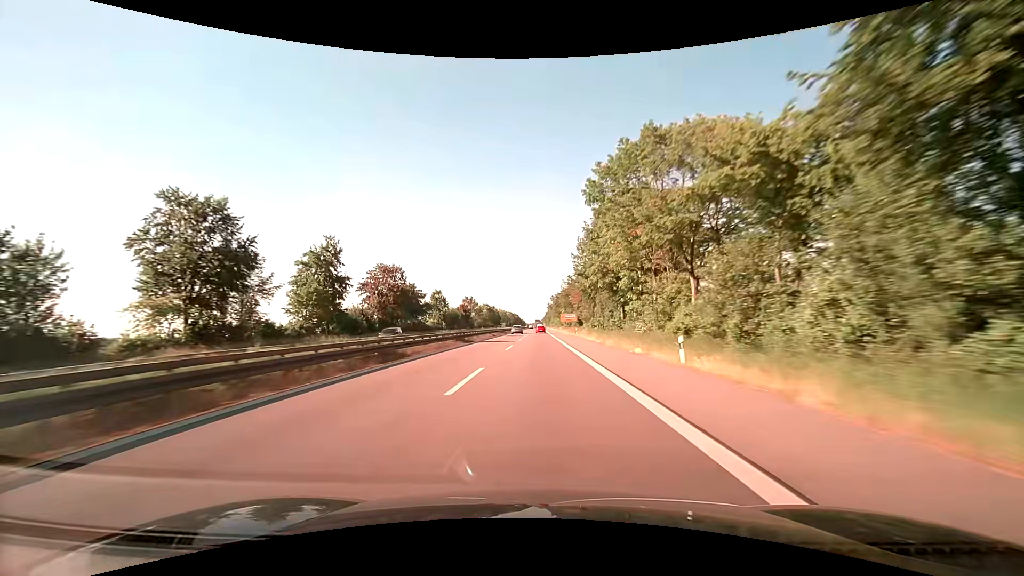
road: trunk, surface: asphalt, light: Day
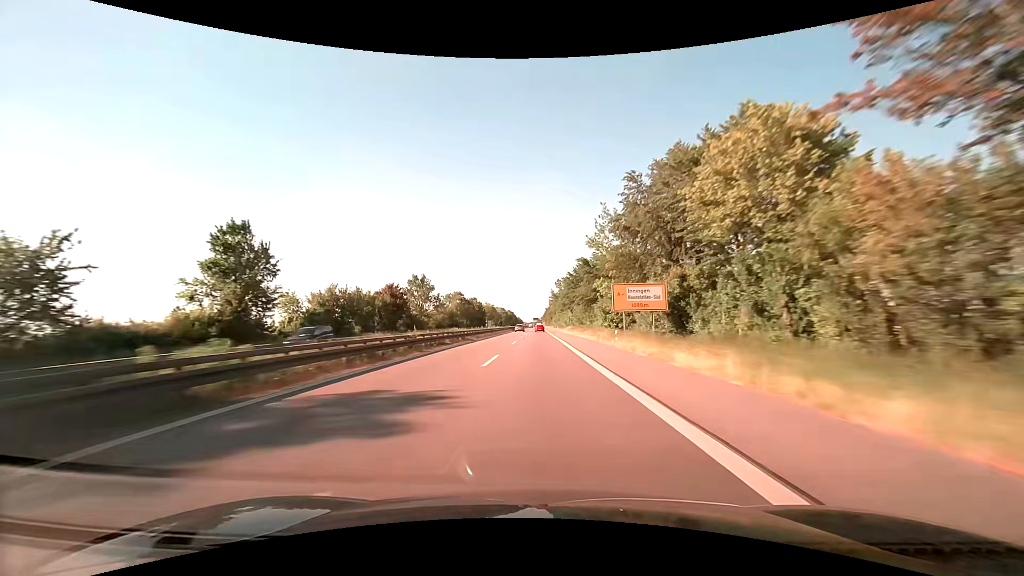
(+0.3, +83.7) m; 0°
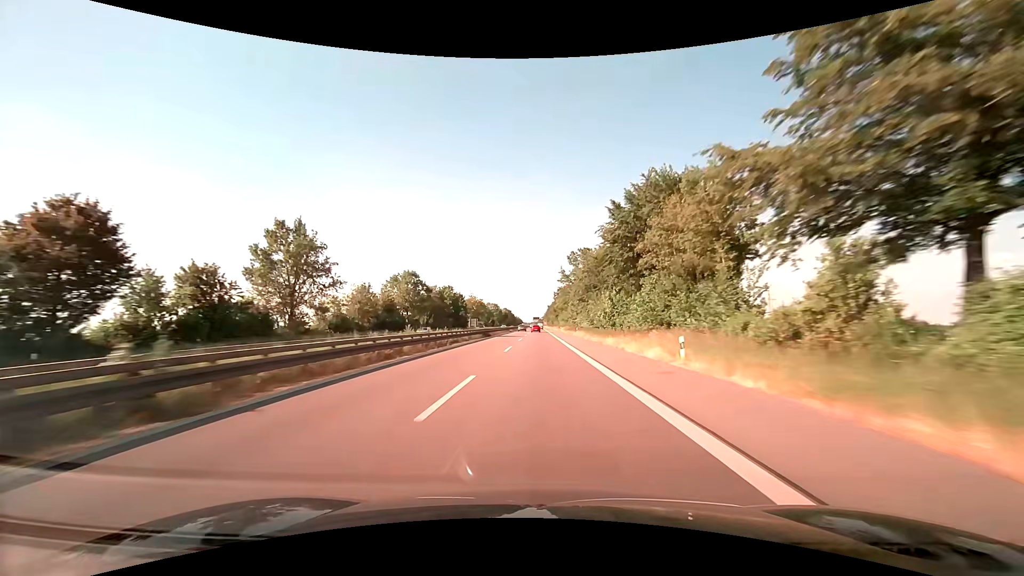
(+0.3, +63.1) m; 0°
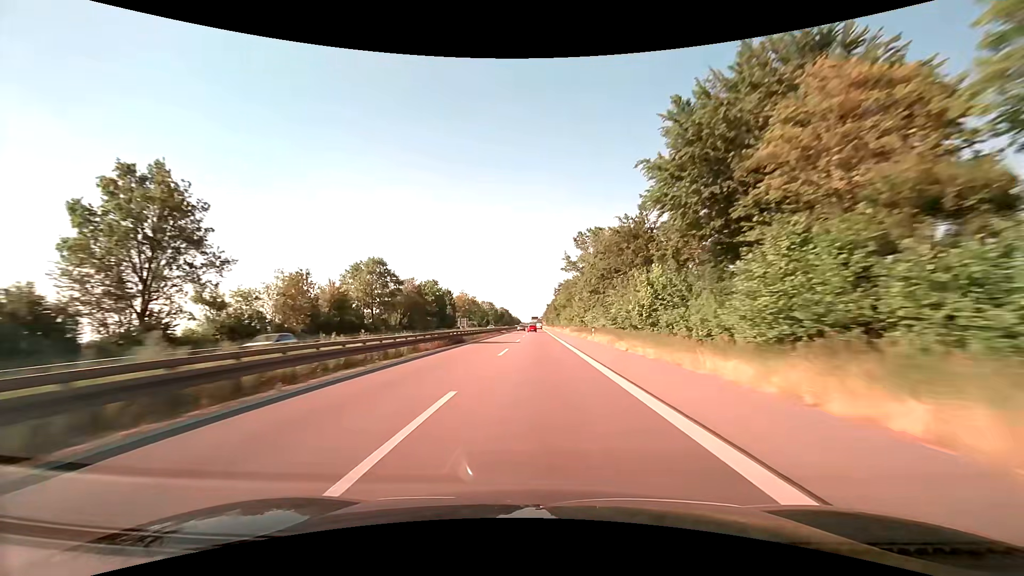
(0.0, +21.1) m; 0°
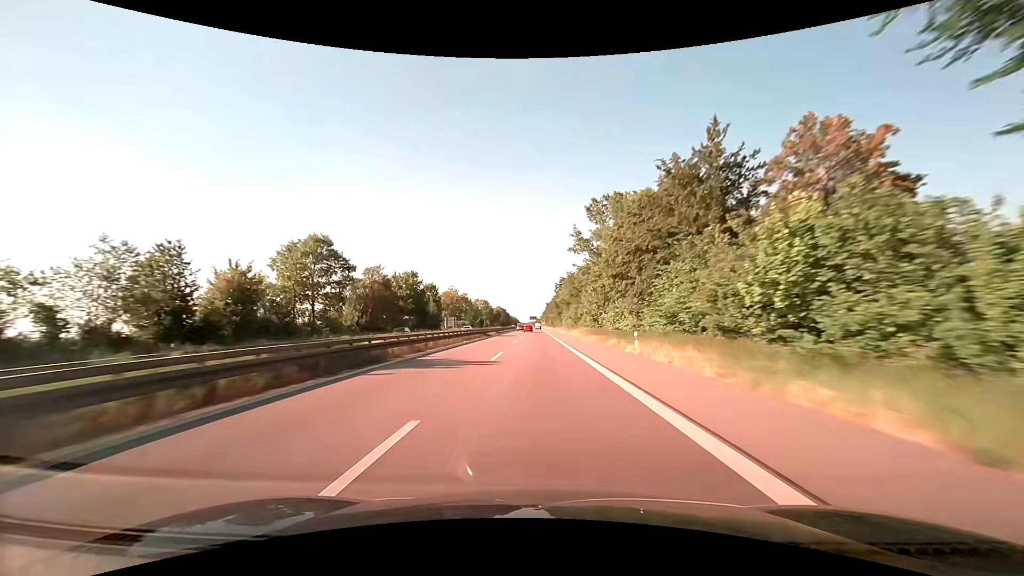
(0.0, +21.1) m; 0°
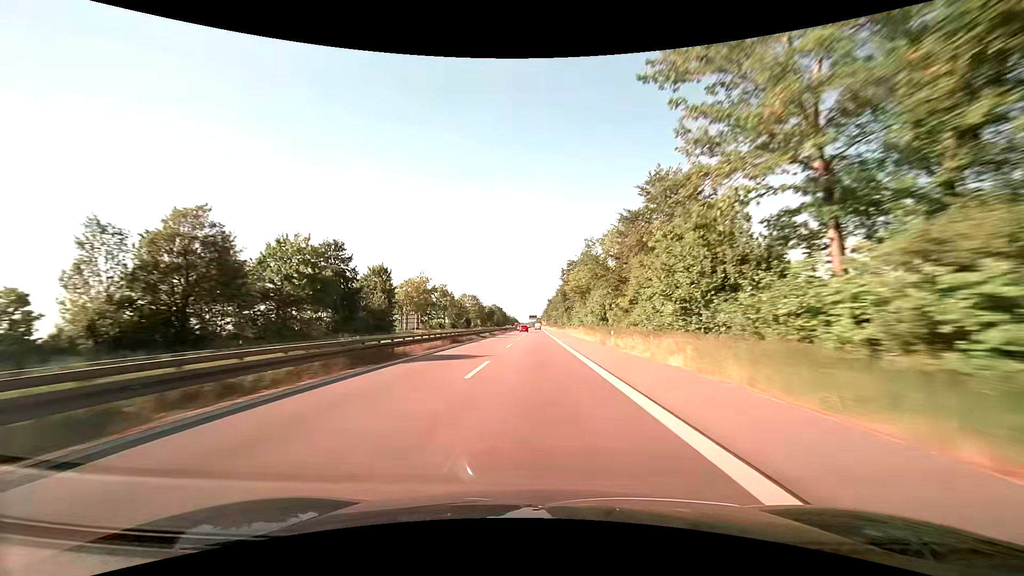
(0.0, +42.3) m; 0°
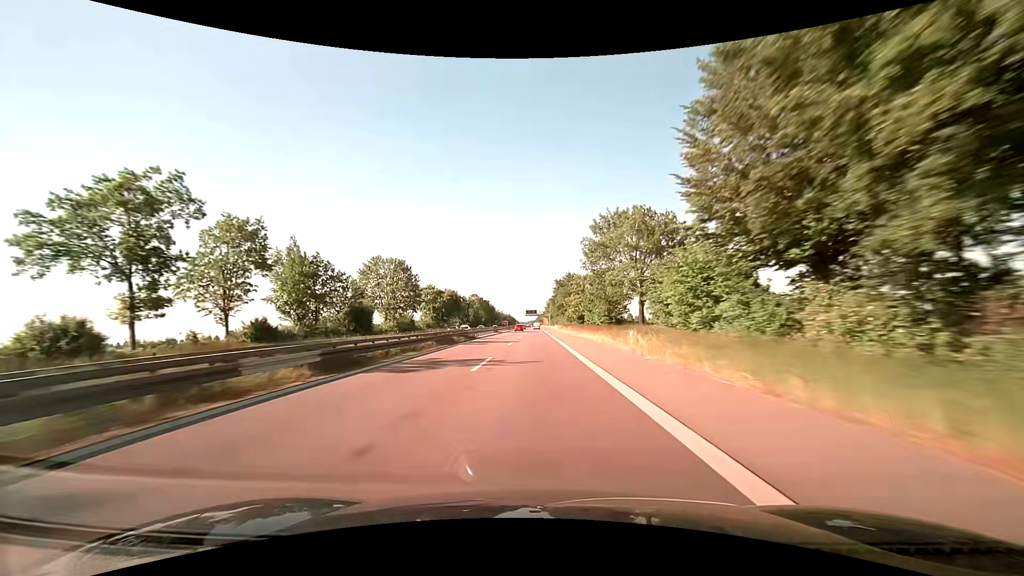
(-0.3, +106.4) m; 0°
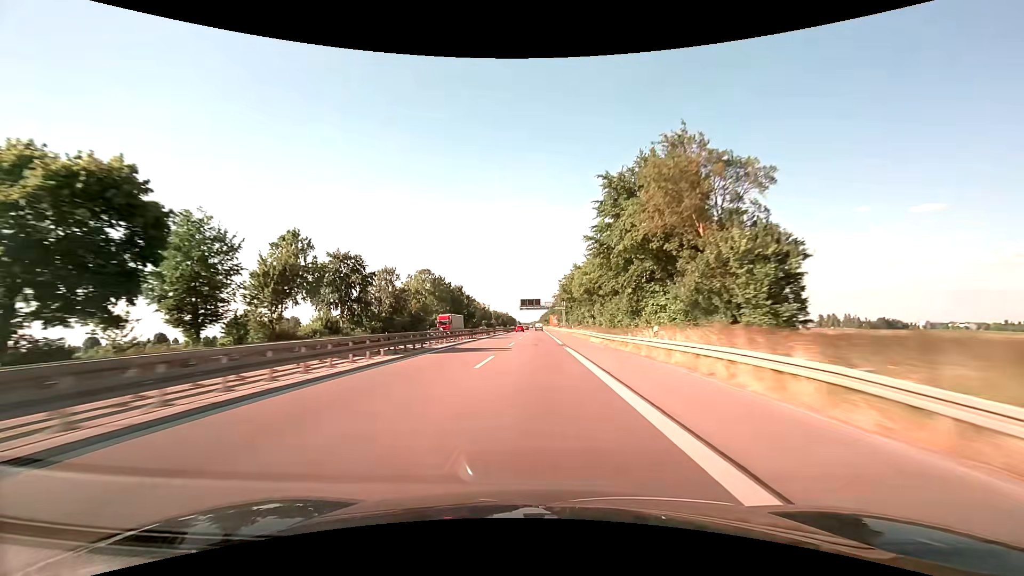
(0.0, +106.9) m; 0°
(0, +10) (0, +20) (0, +30) (0, +40) (0, +50) (0, +60) (0, +70) (0, +80) (0, +90) (0, +100) m
